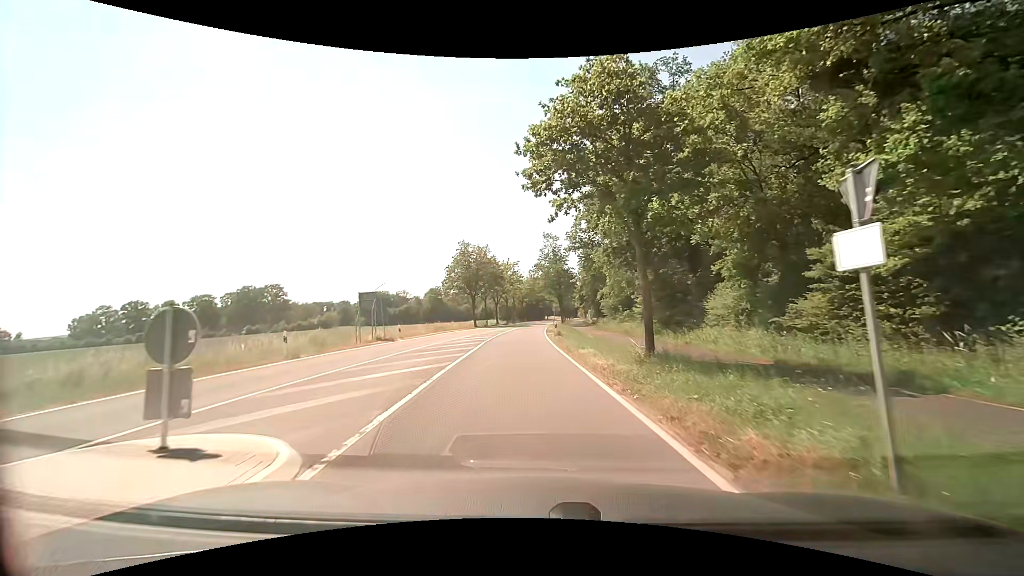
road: secondary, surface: asphalt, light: Day
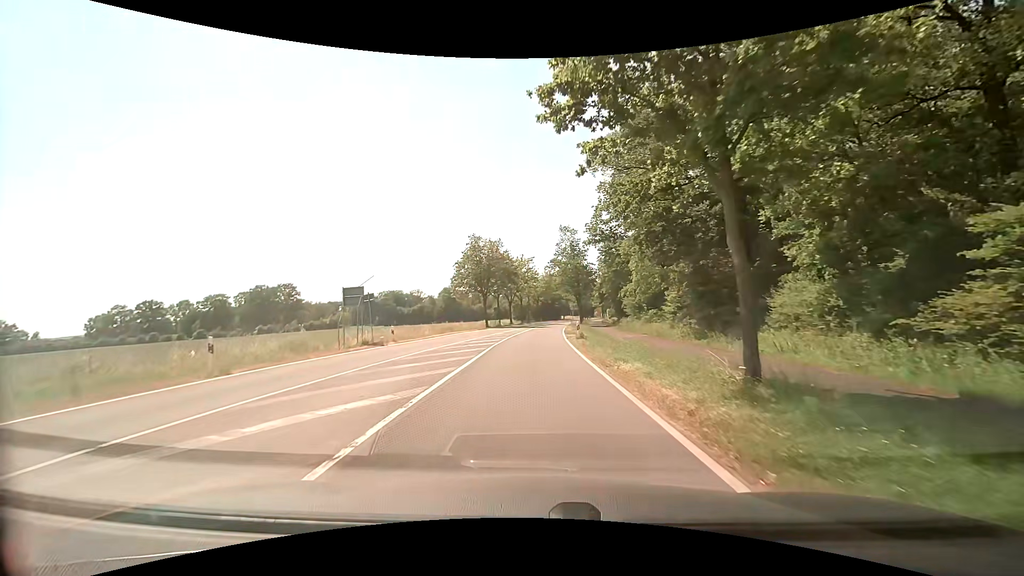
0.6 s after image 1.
(-0.1, +5.7) m; -2°
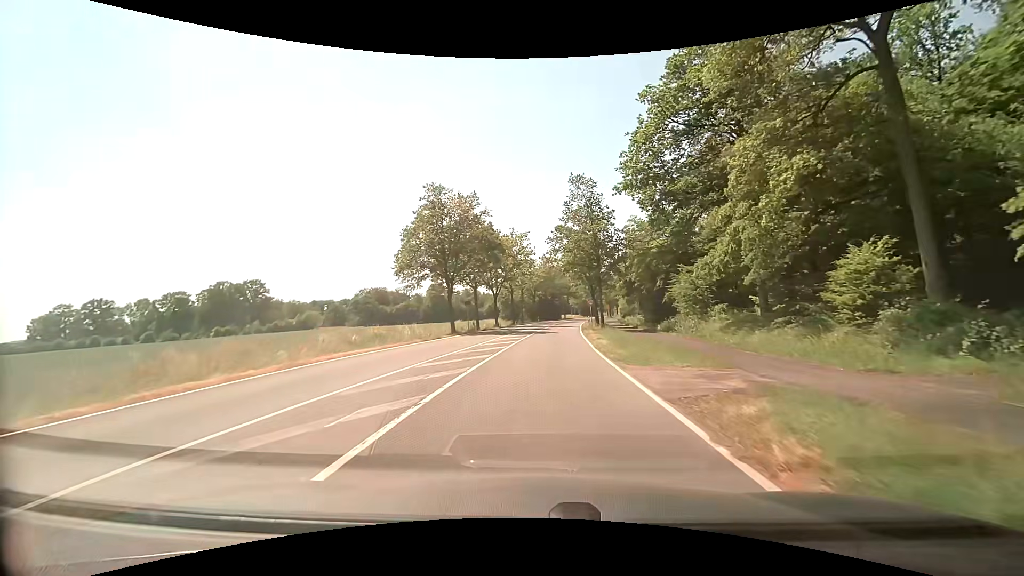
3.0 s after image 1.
(0.0, +26.7) m; +1°
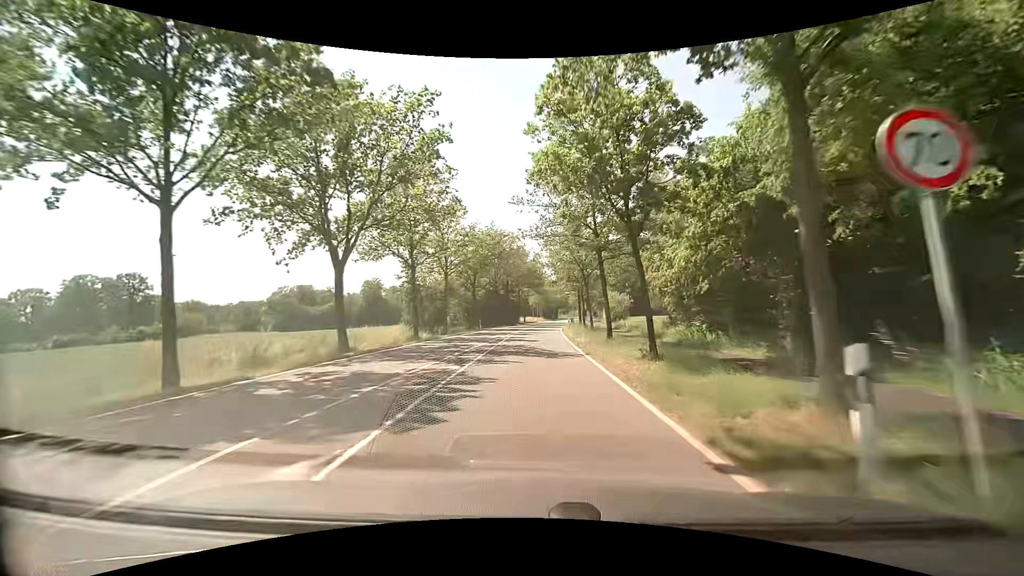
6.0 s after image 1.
(+1.8, +40.5) m; +5°
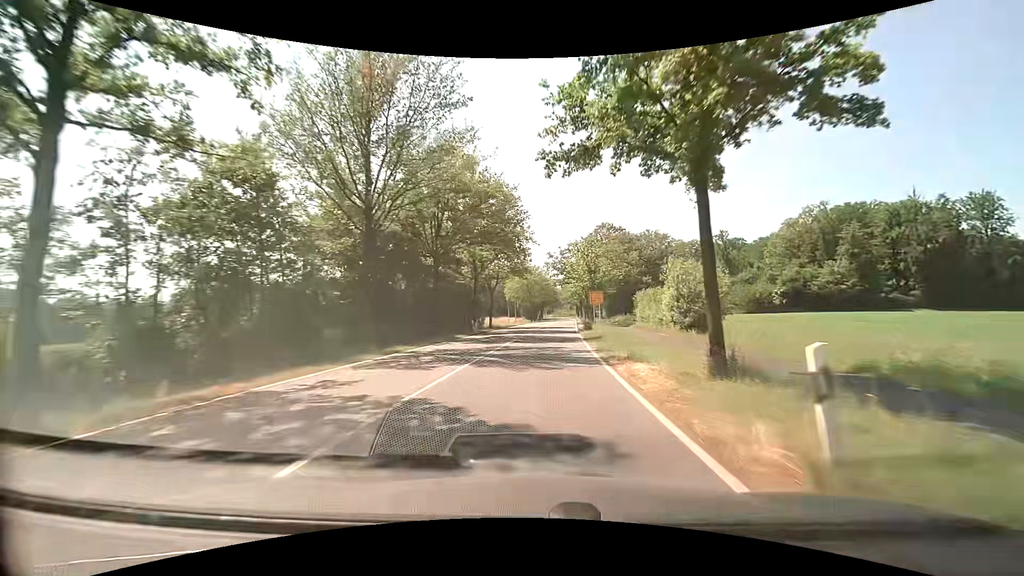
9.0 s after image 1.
(+0.8, +46.3) m; +2°
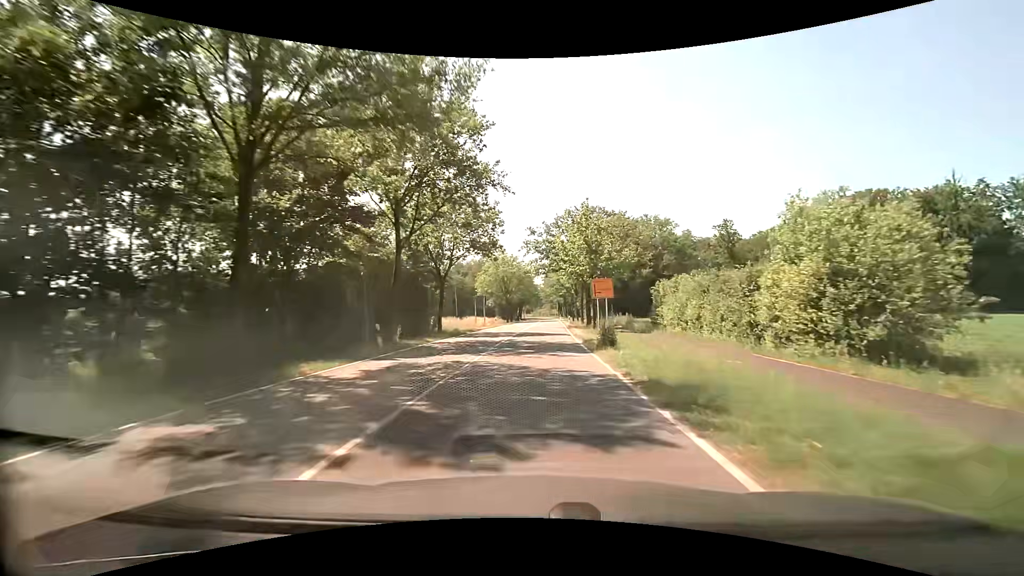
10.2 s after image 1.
(+0.3, +19.1) m; +2°
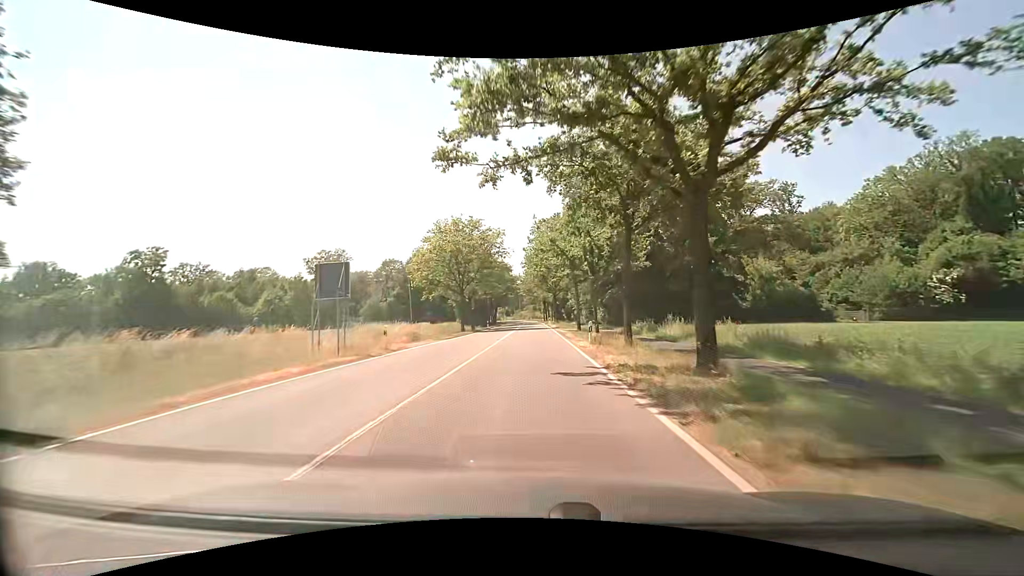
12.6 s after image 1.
(+1.1, +38.6) m; +2°
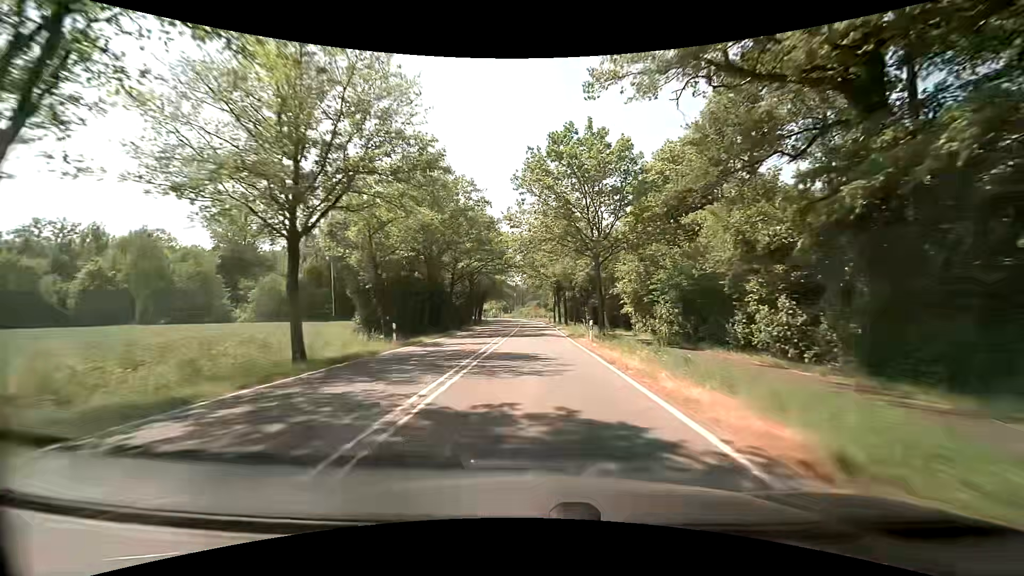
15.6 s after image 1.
(0.0, +50.8) m; 0°
(0, +10) (0, +20) (0, +30) (0, +40) (0, +50) (0, +60) (0, +70) (0, +80) (-1, +90) (-1, +100) m
